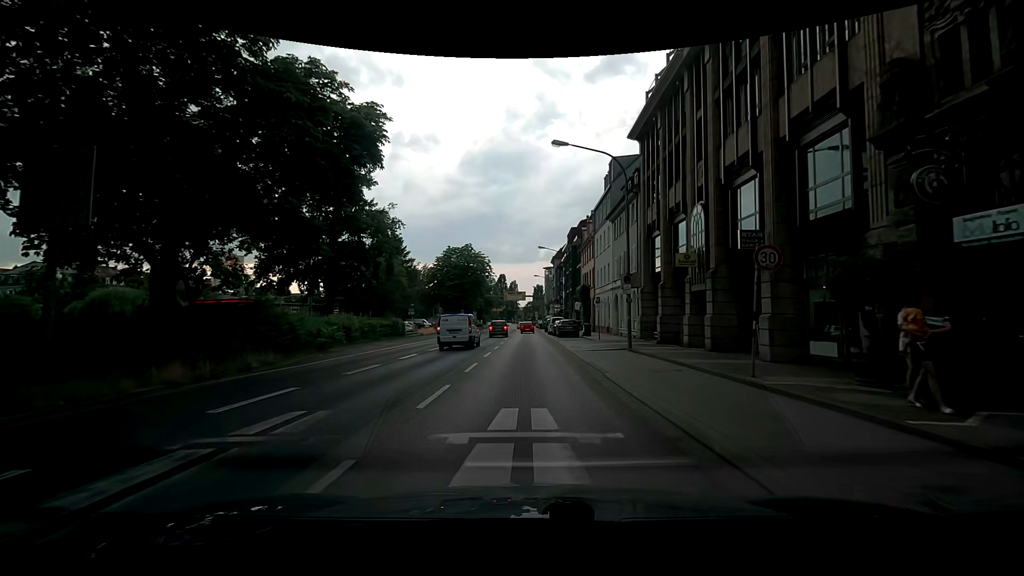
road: primary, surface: asphalt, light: Day
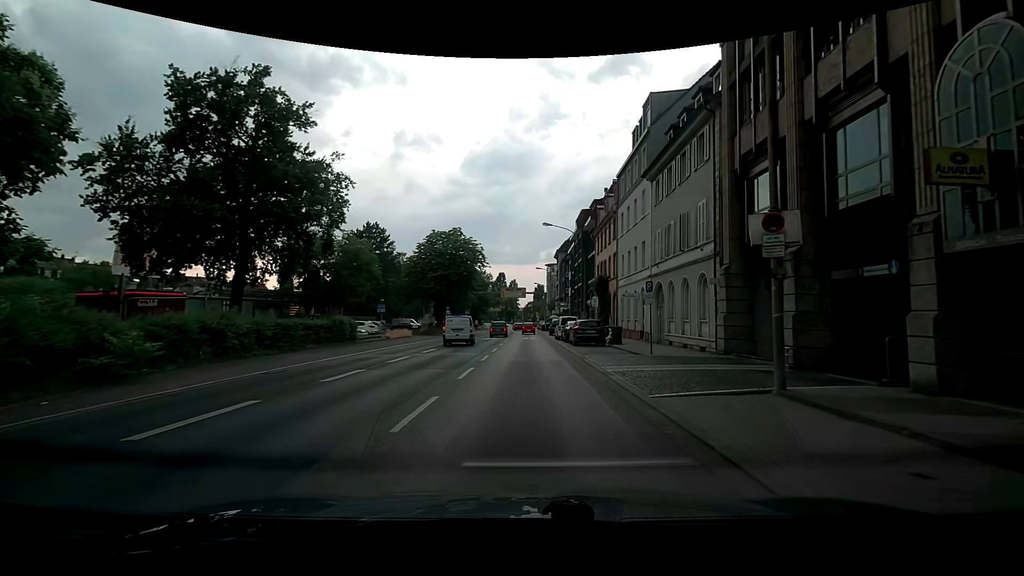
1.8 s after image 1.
(-0.1, +13.8) m; +1°
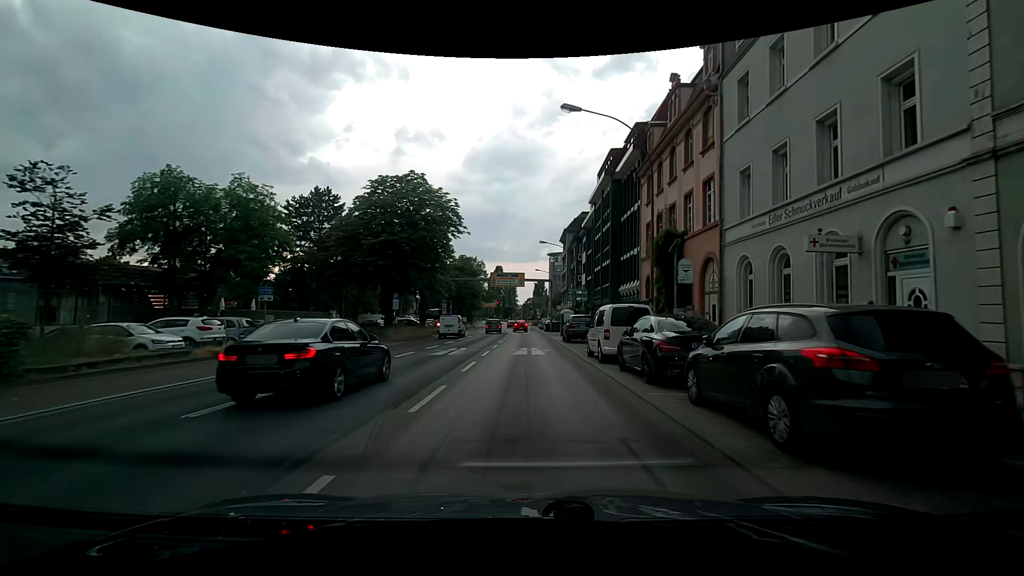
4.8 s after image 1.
(-0.5, +22.8) m; -1°
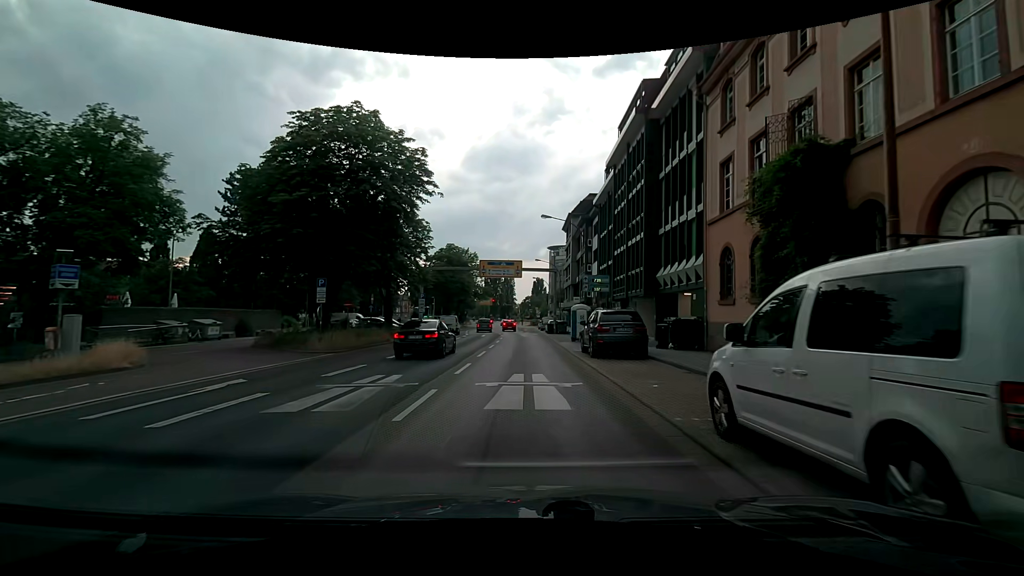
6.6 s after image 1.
(0.0, +12.6) m; 0°
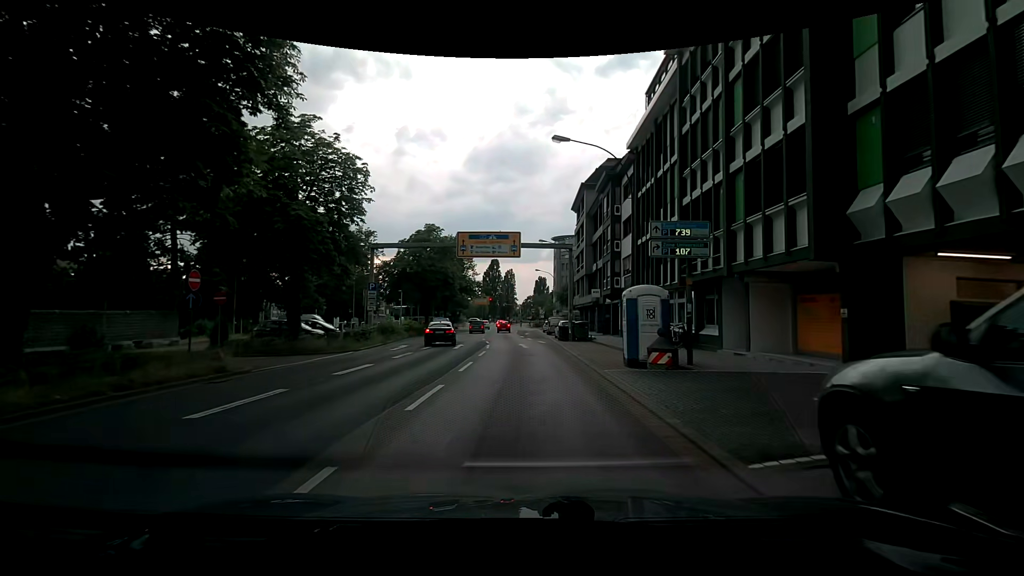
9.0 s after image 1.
(+0.2, +17.2) m; +2°
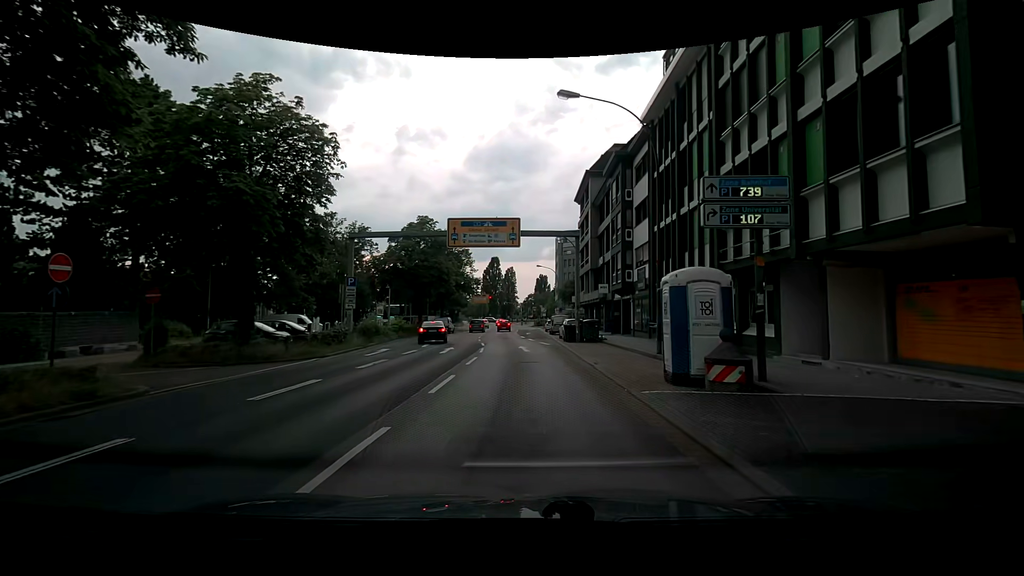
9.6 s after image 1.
(-0.1, +4.3) m; 0°
